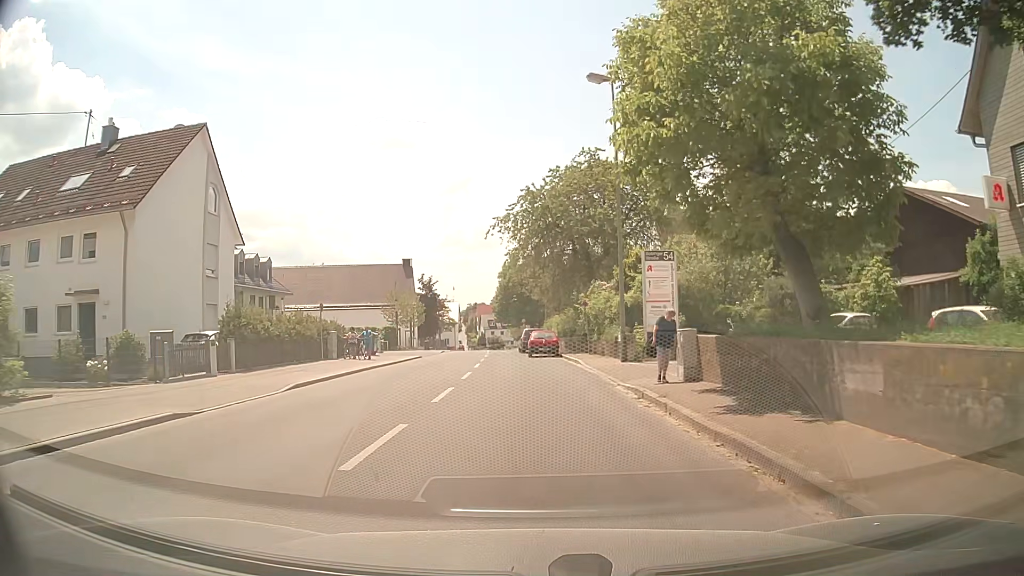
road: secondary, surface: asphalt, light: Day
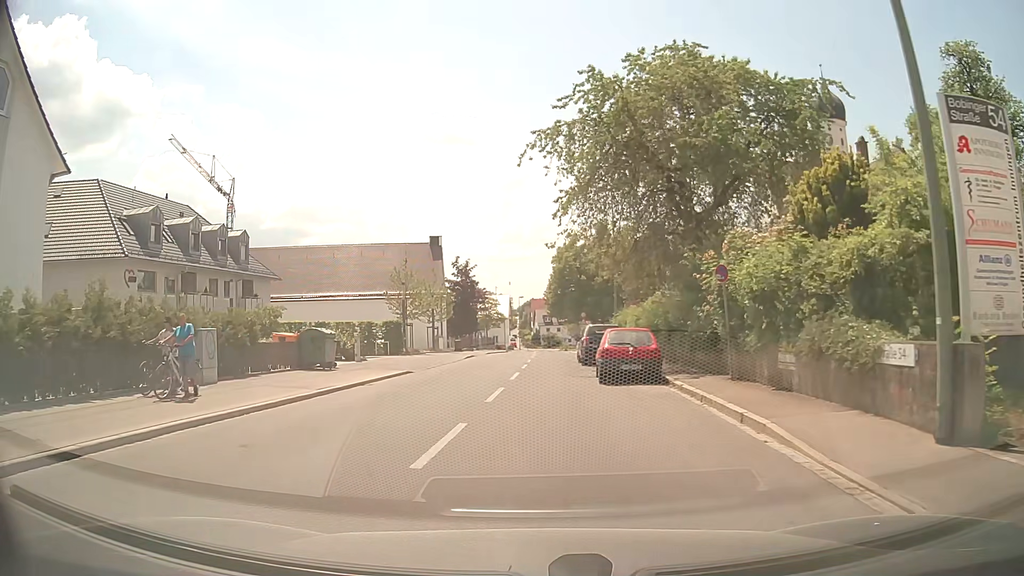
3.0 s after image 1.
(-0.8, +17.8) m; -6°
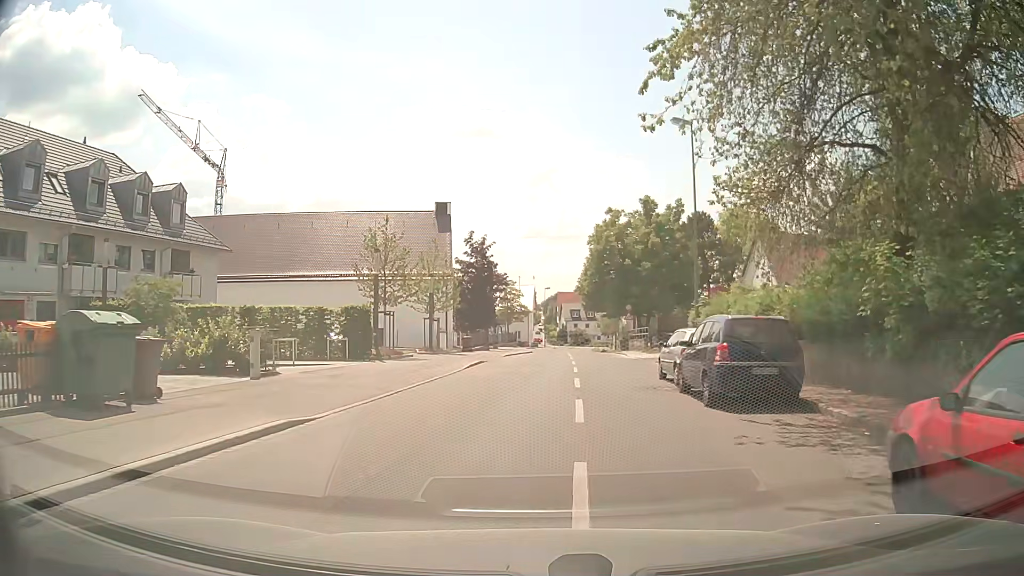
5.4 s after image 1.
(-0.8, +15.1) m; -3°
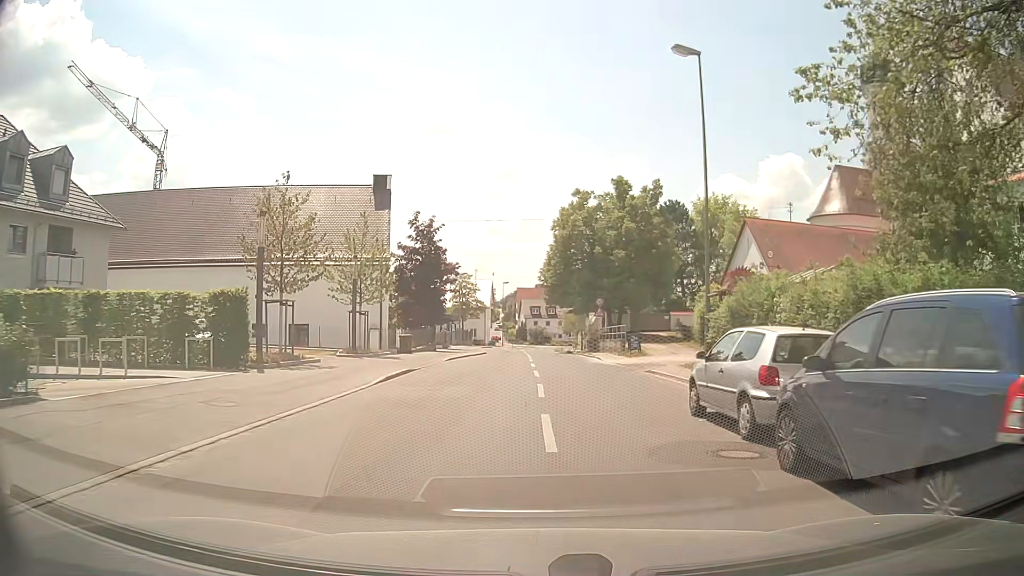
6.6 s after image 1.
(+0.3, +8.4) m; +4°
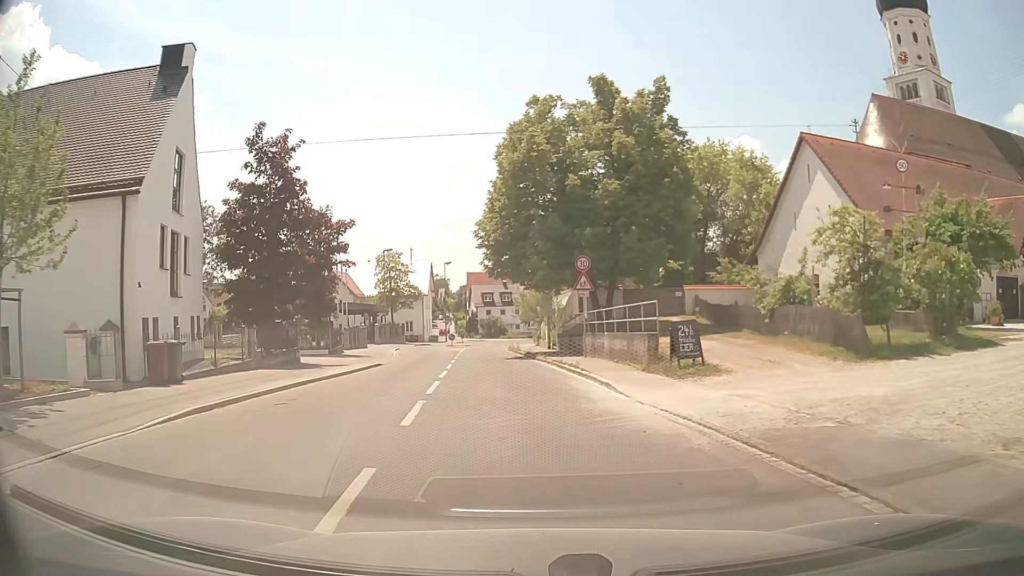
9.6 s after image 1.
(+1.1, +22.4) m; +4°
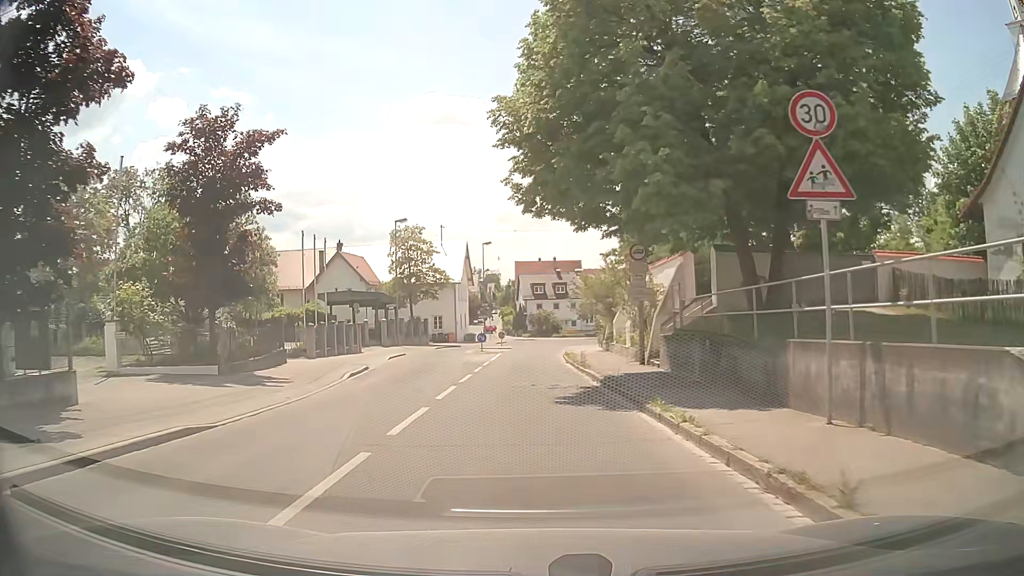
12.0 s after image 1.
(-0.7, +18.7) m; -4°
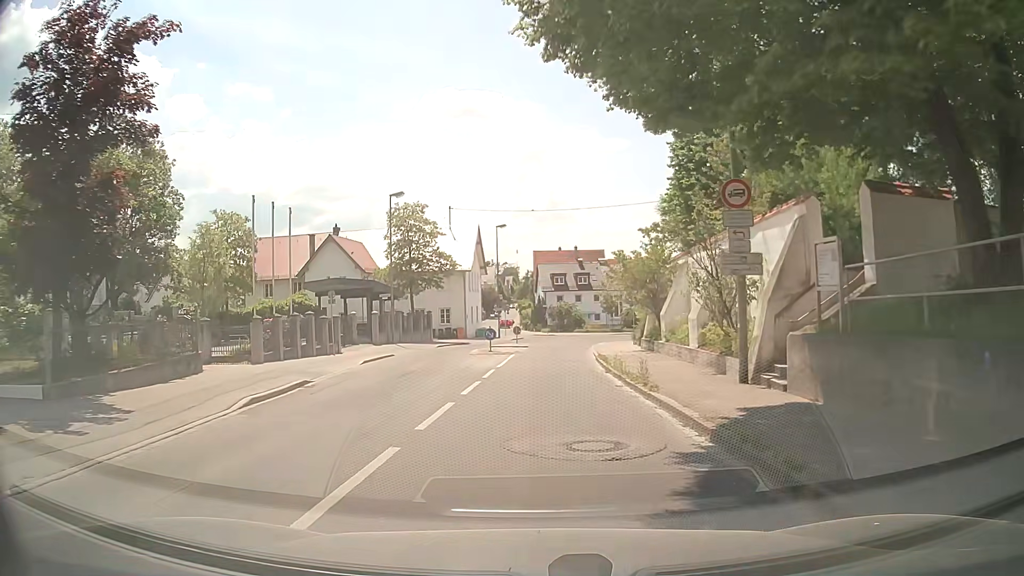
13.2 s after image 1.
(-0.2, +8.8) m; -2°
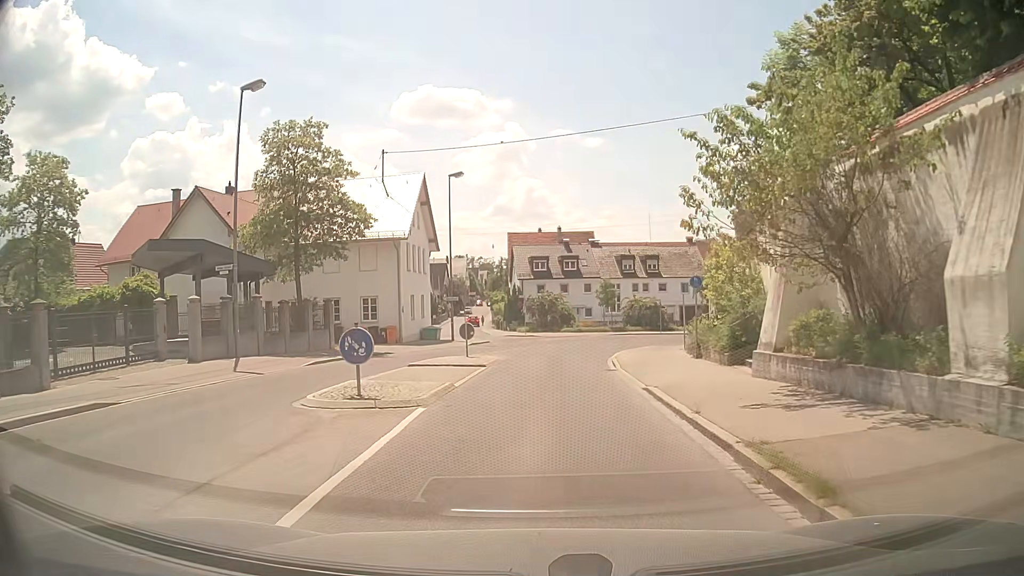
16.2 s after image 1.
(+0.3, +21.7) m; +2°
